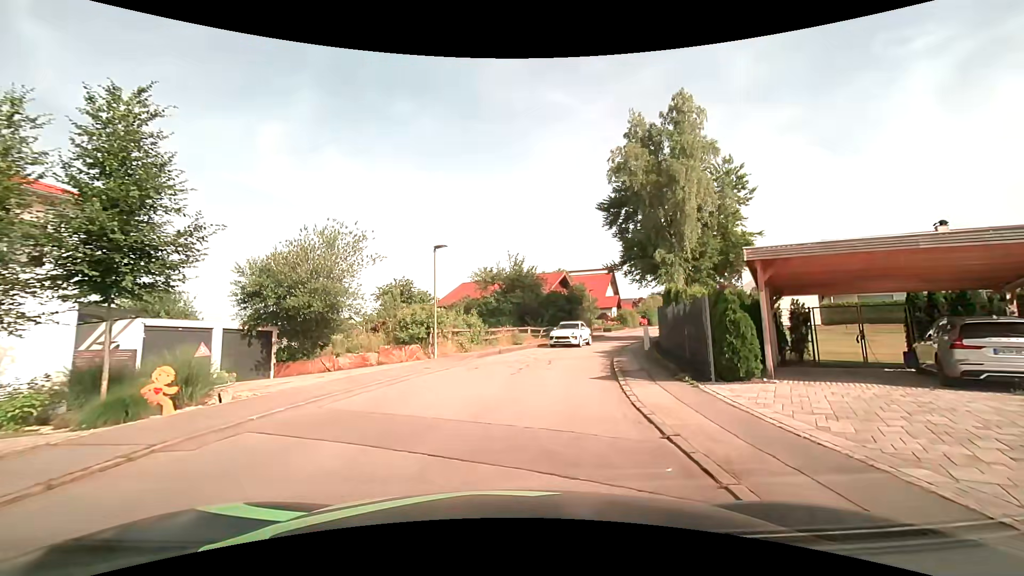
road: residential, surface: asphalt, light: Day
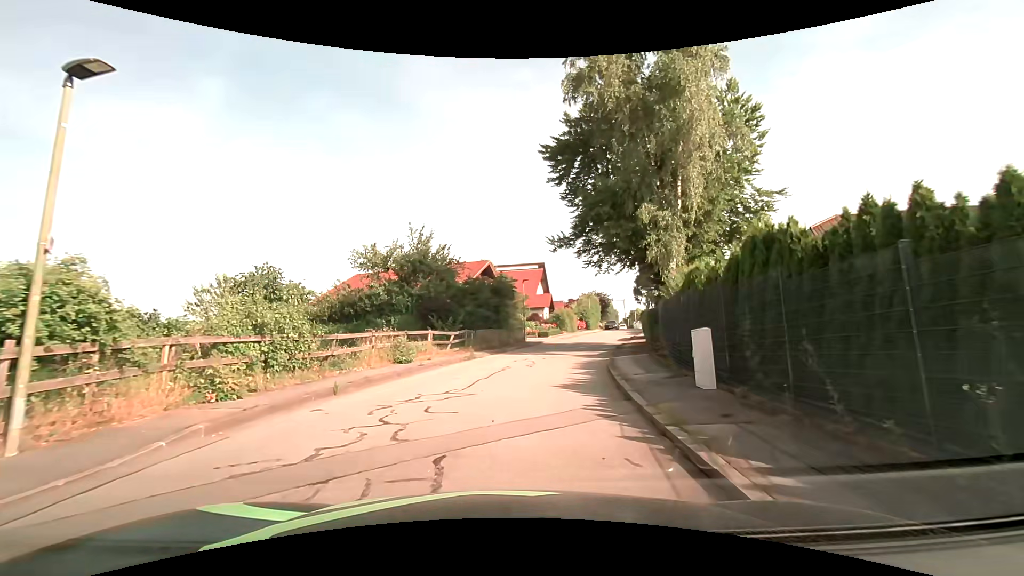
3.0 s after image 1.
(+1.5, +15.2) m; +10°
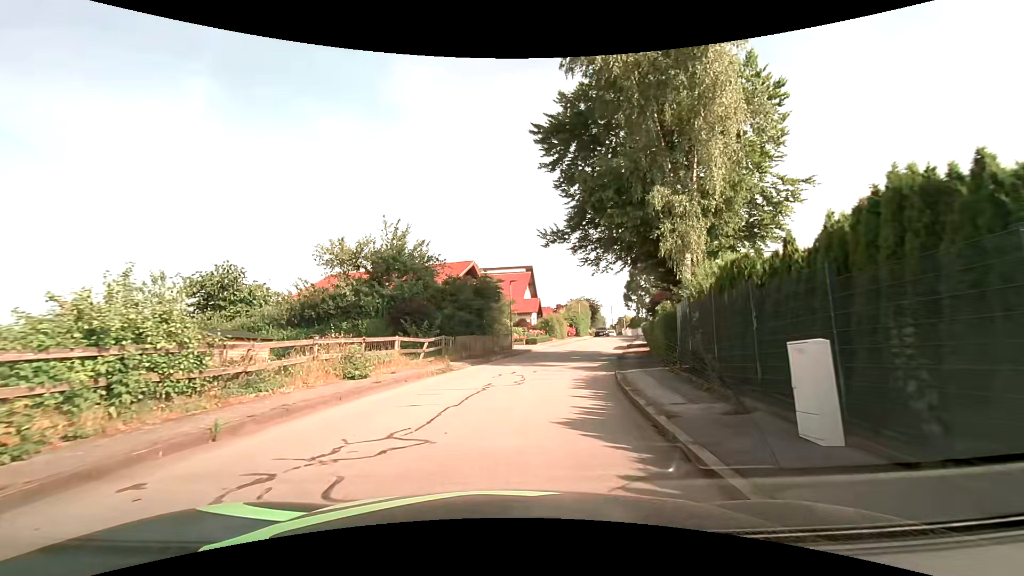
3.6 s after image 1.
(0.0, +3.8) m; +2°
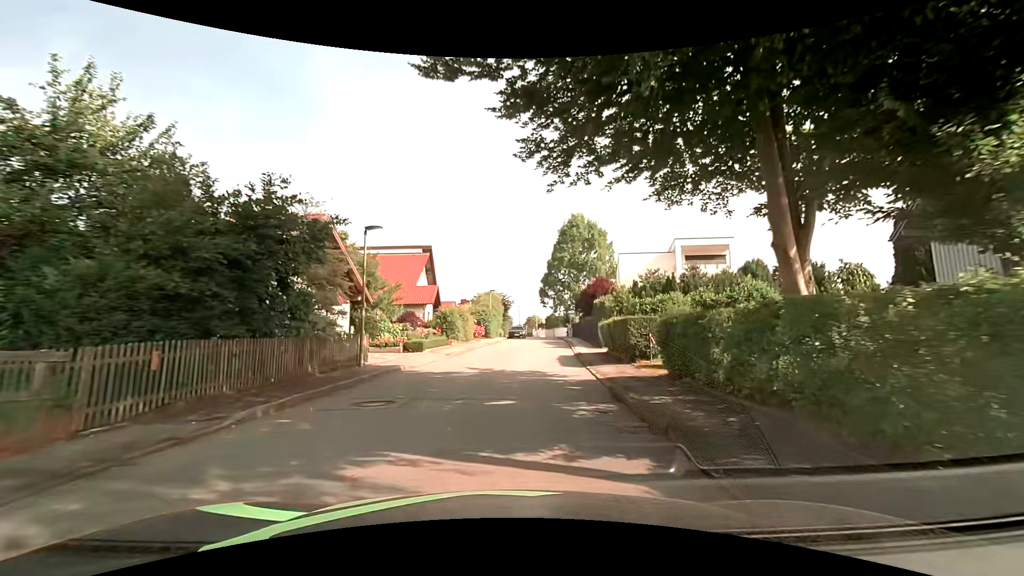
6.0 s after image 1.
(+1.6, +17.1) m; +11°
(0, +10) (+1, +20) (+2, +30) (+3, +40) (+4, +50) (+5, +60) (+5, +70) (+5, +80) (+5, +90) (+5, +100) m
